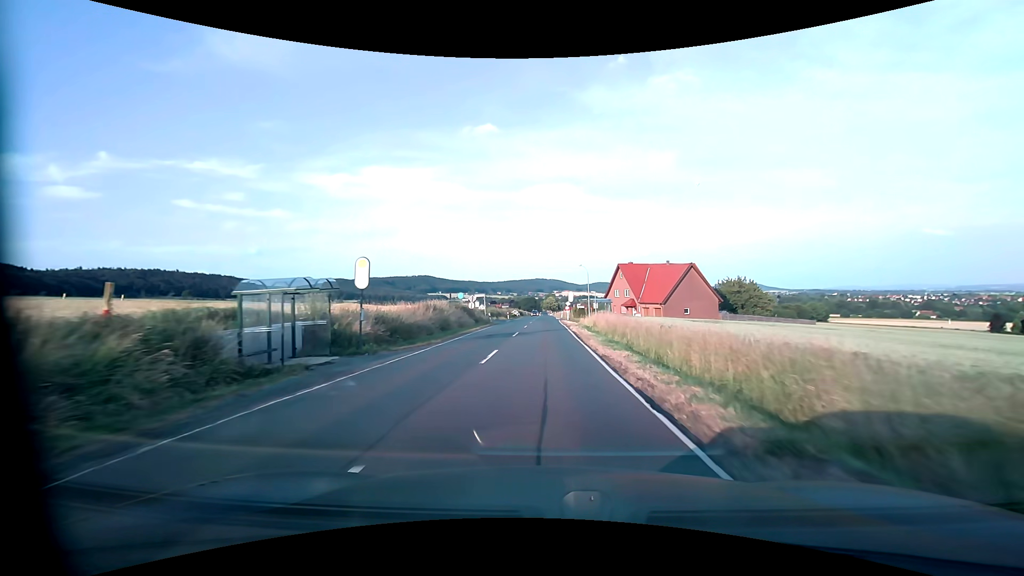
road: secondary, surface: asphalt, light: Day
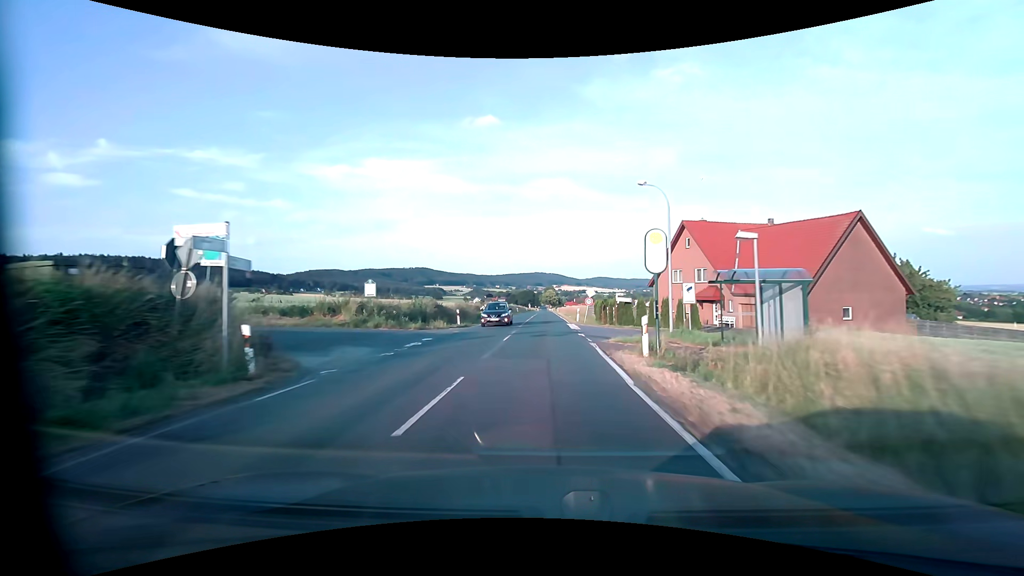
(+0.1, +43.4) m; 0°
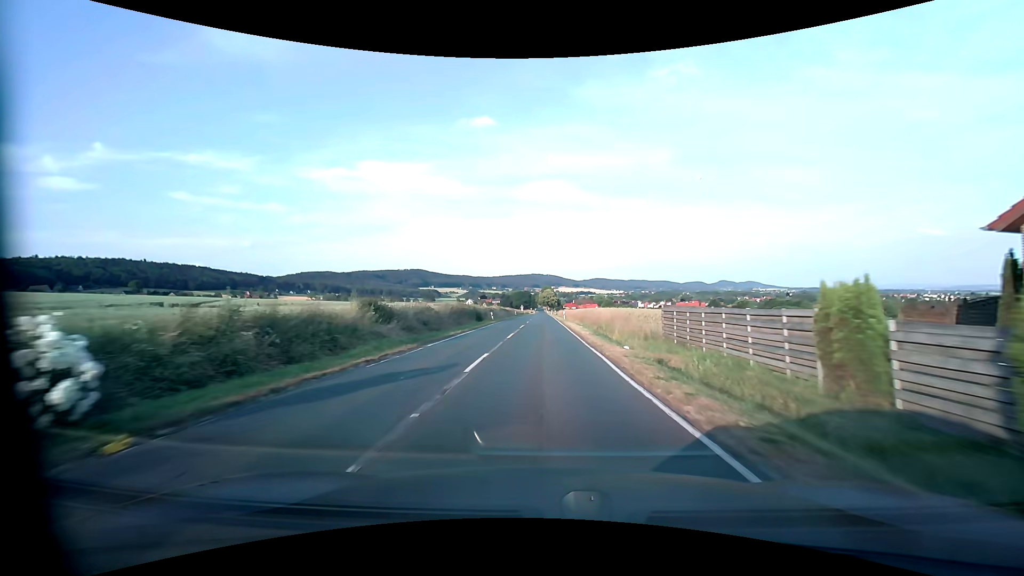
(-0.1, +42.9) m; 0°
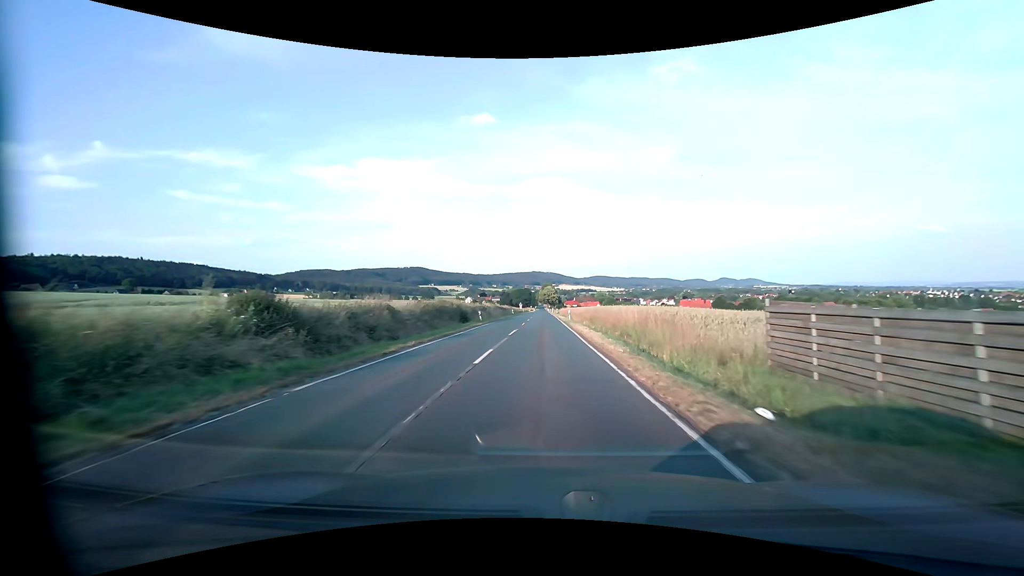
(0.0, +10.6) m; 0°
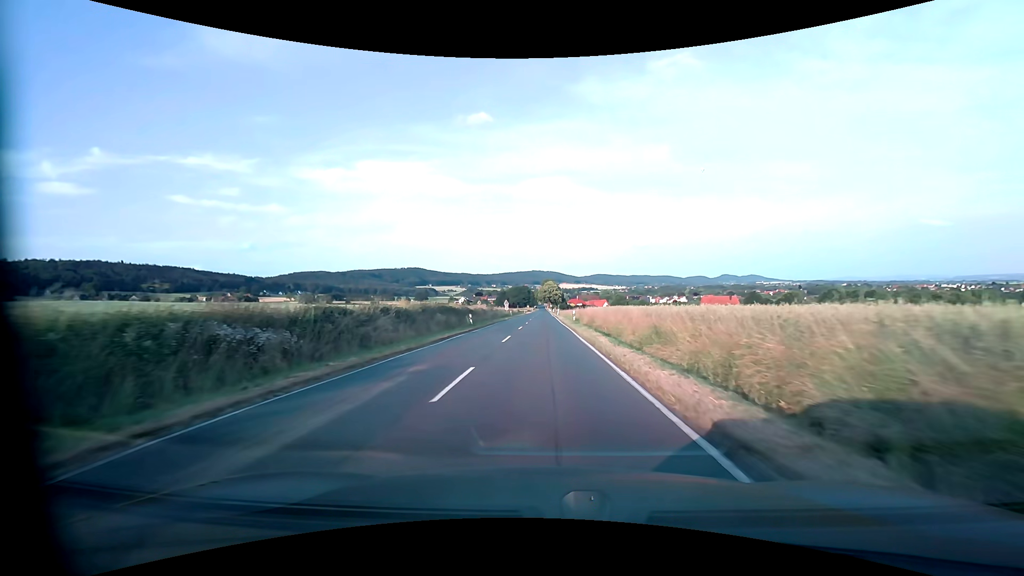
(0.0, +52.4) m; 0°
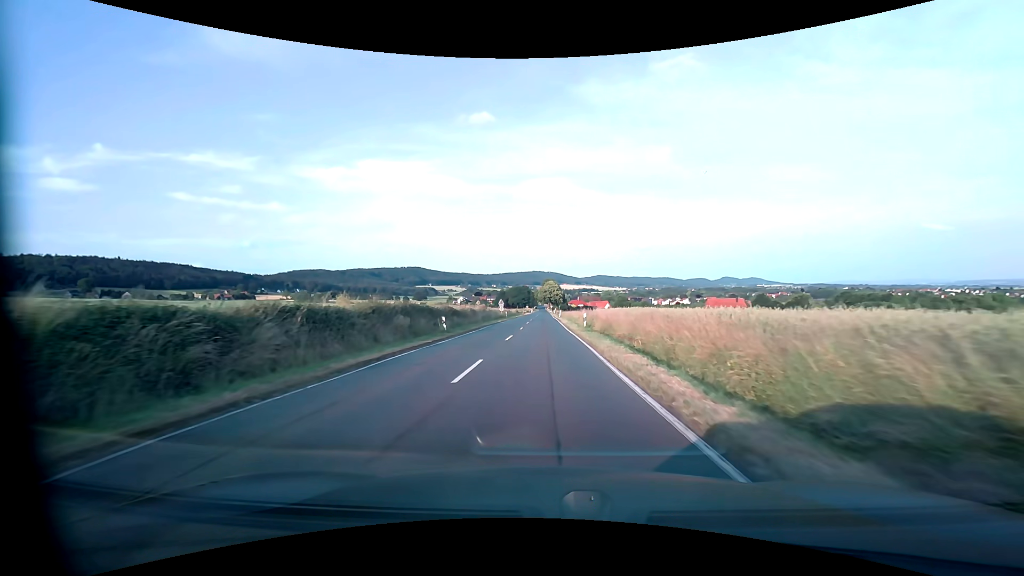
(0.0, +10.5) m; 0°
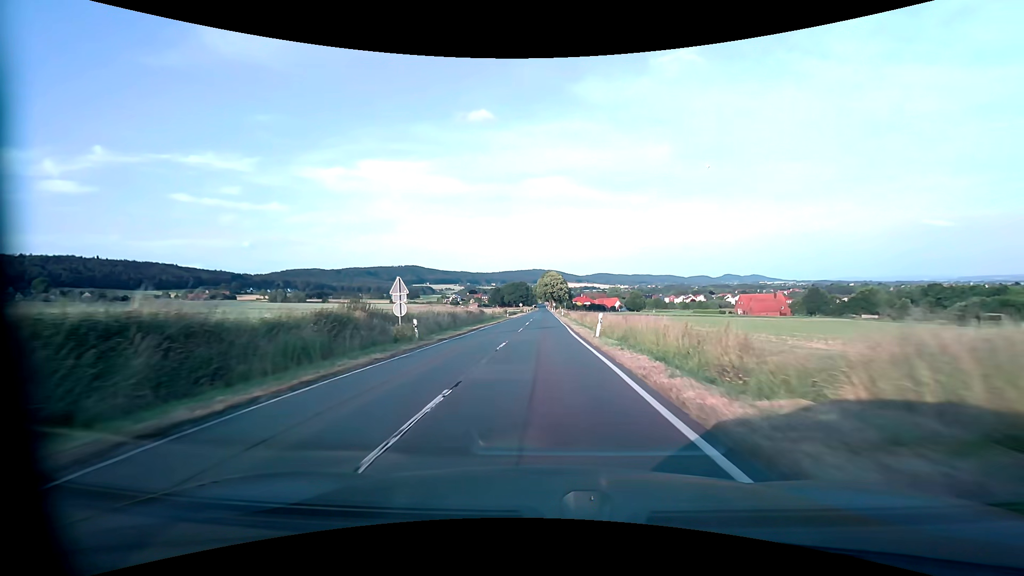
(-0.1, +52.8) m; 0°
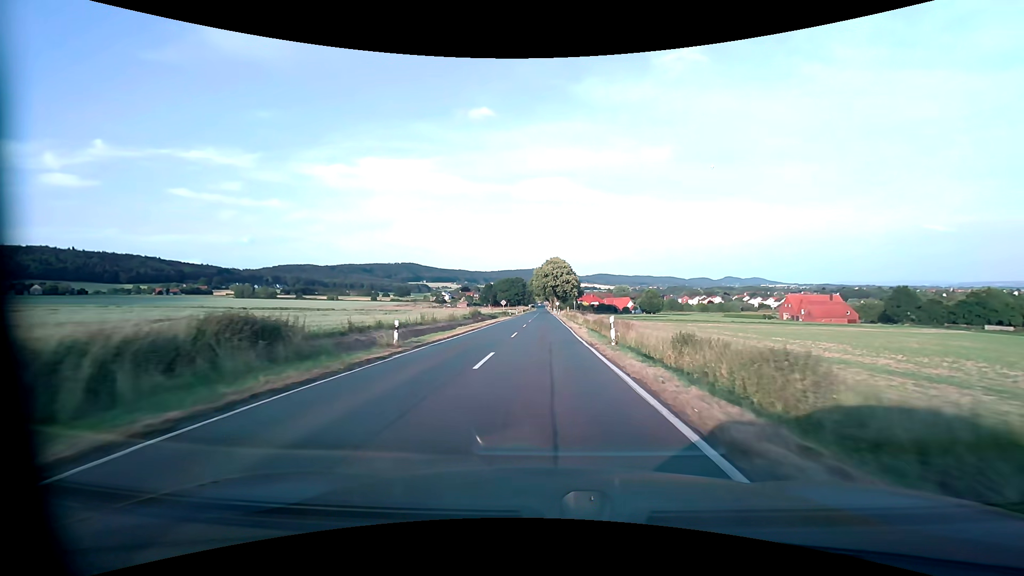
(+0.1, +53.3) m; 0°
(0, +10) (0, +20) (0, +30) (0, +40) (0, +50) (0, +60) (0, +70) (0, +80) (0, +90) (0, +100) m
